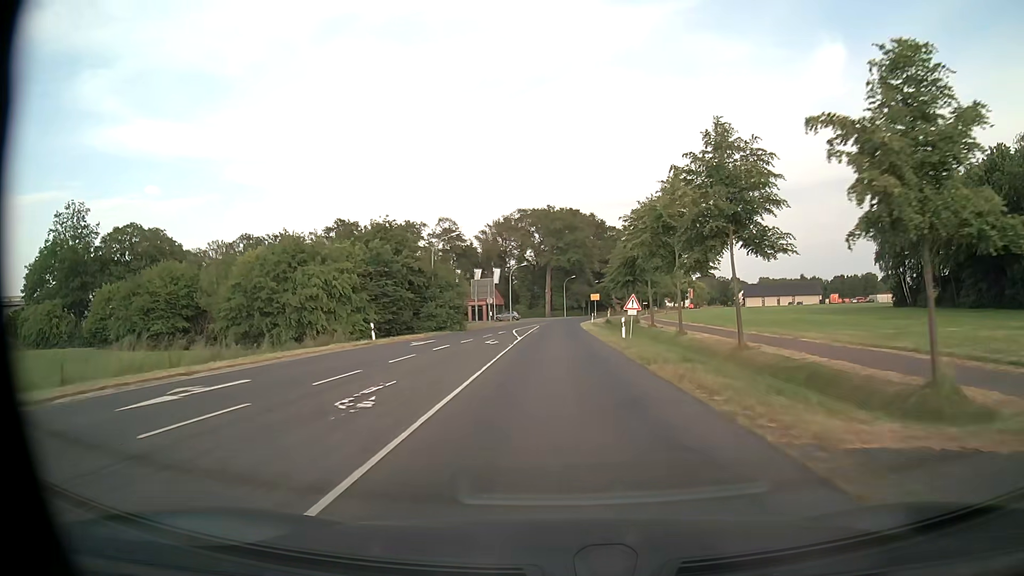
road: secondary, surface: asphalt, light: Day
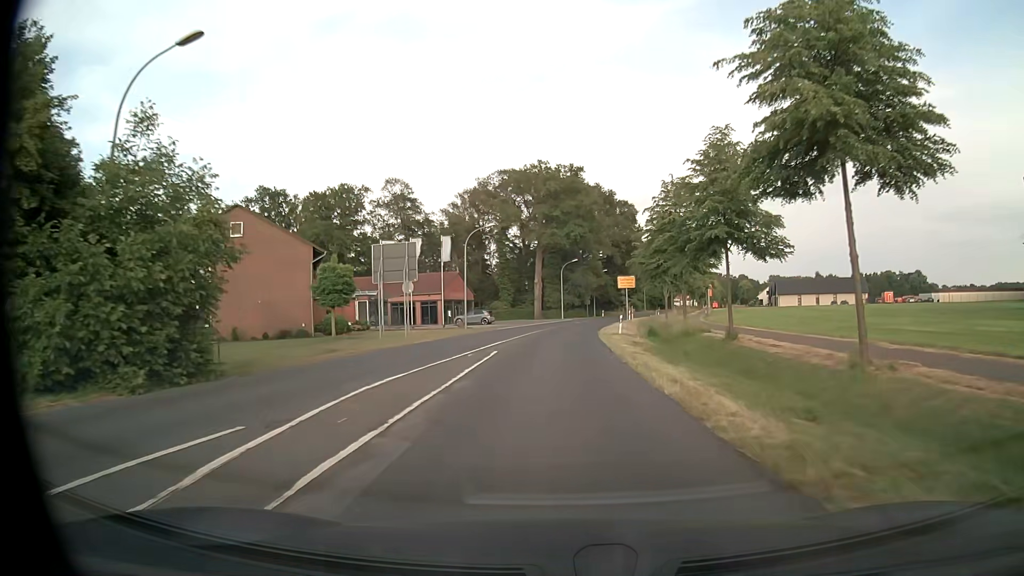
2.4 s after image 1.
(+0.1, +37.9) m; 0°
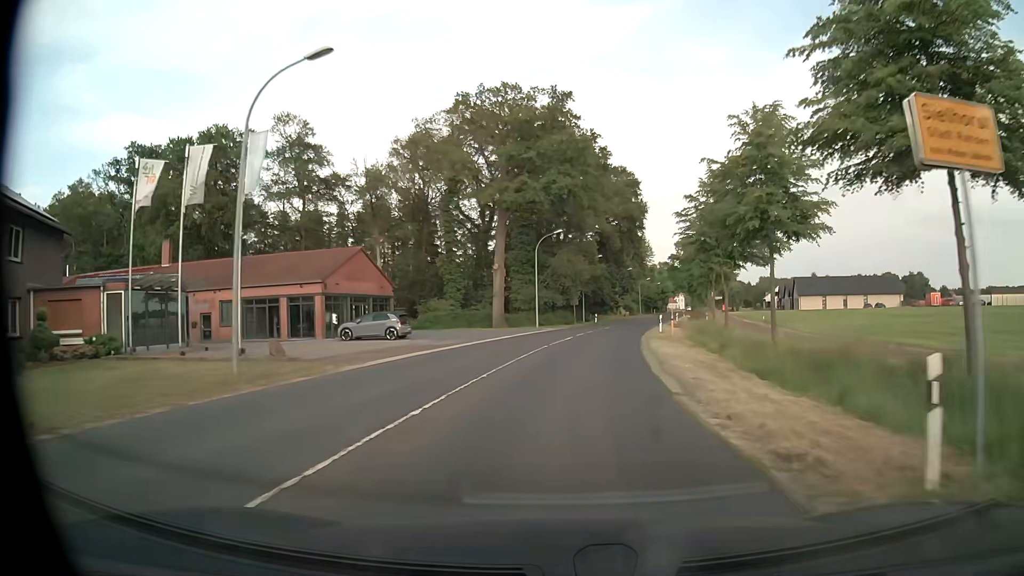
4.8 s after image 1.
(+0.4, +32.6) m; +2°
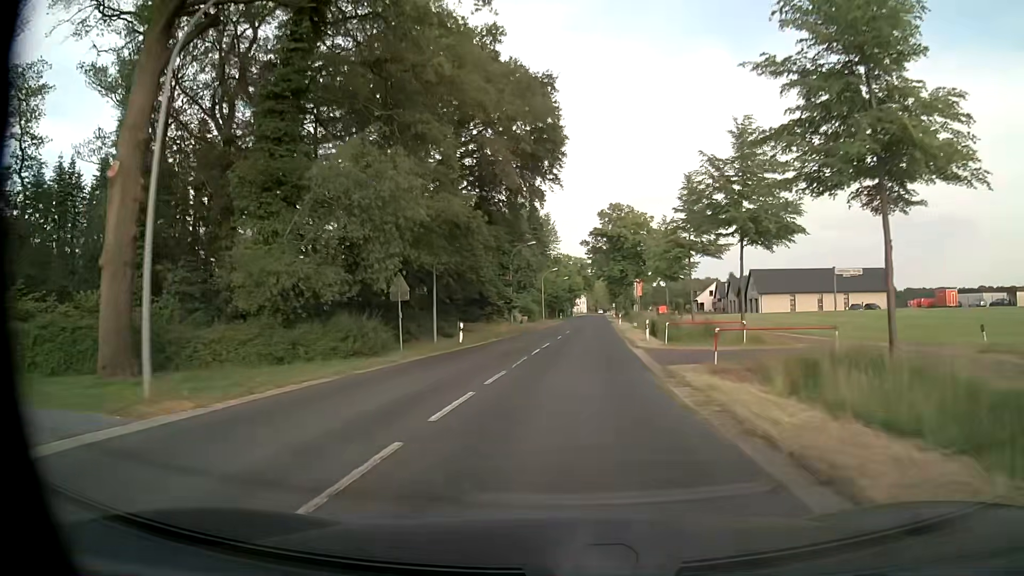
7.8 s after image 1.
(+3.5, +40.9) m; +9°
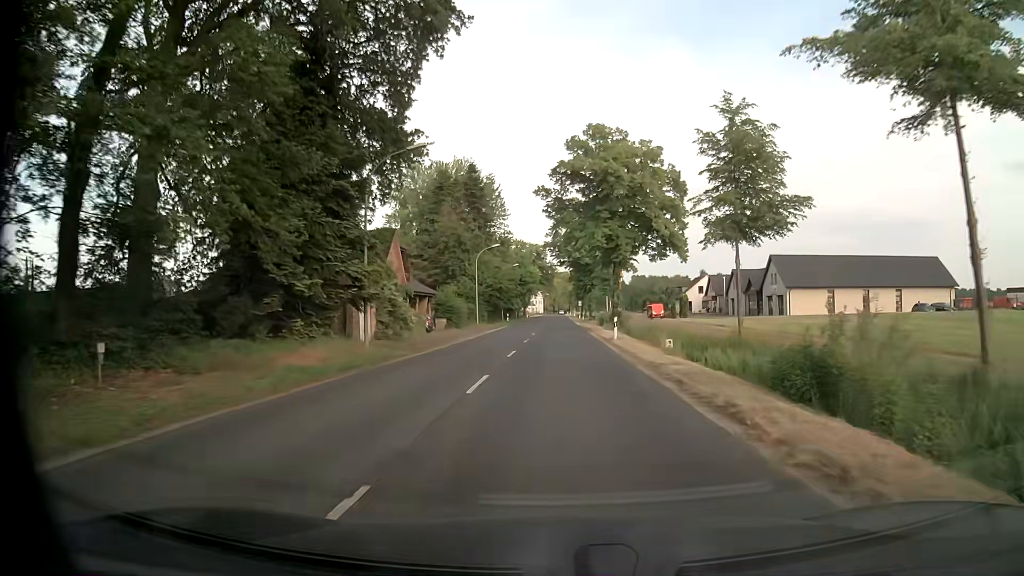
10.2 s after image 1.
(+1.4, +33.4) m; +4°
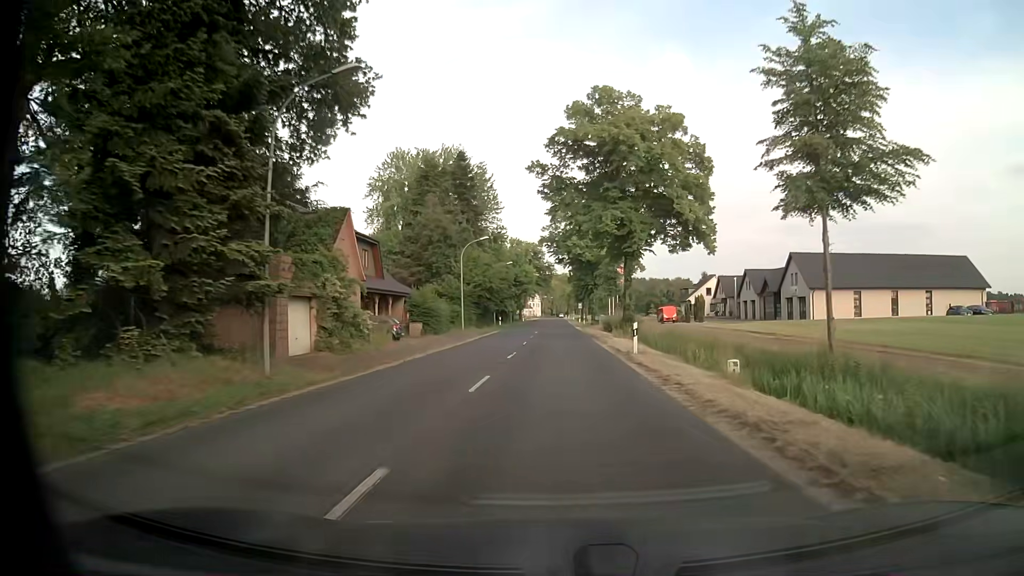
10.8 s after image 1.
(0.0, +8.4) m; 0°
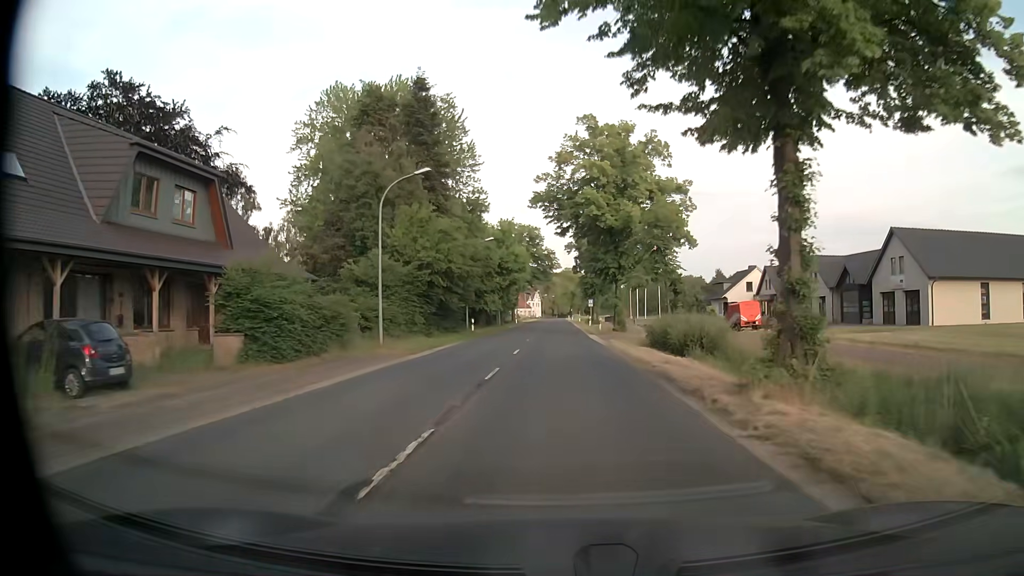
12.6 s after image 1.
(0.0, +25.1) m; 0°
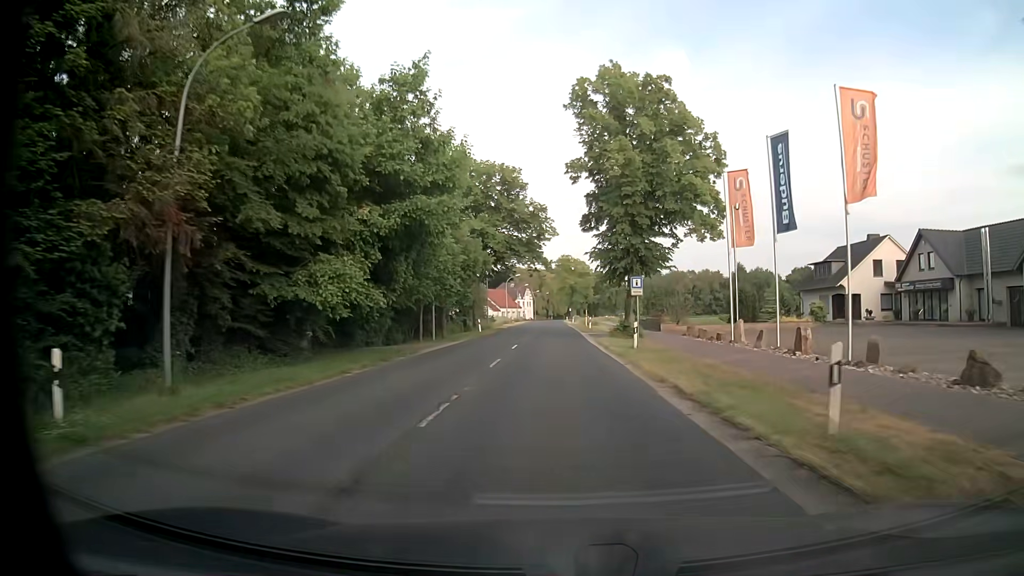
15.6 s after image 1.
(+0.1, +41.8) m; 0°
(0, +10) (0, +20) (0, +30) (0, +40) (0, +50) (0, +60) (0, +70) (0, +80) (0, +90) (0, +100) m
